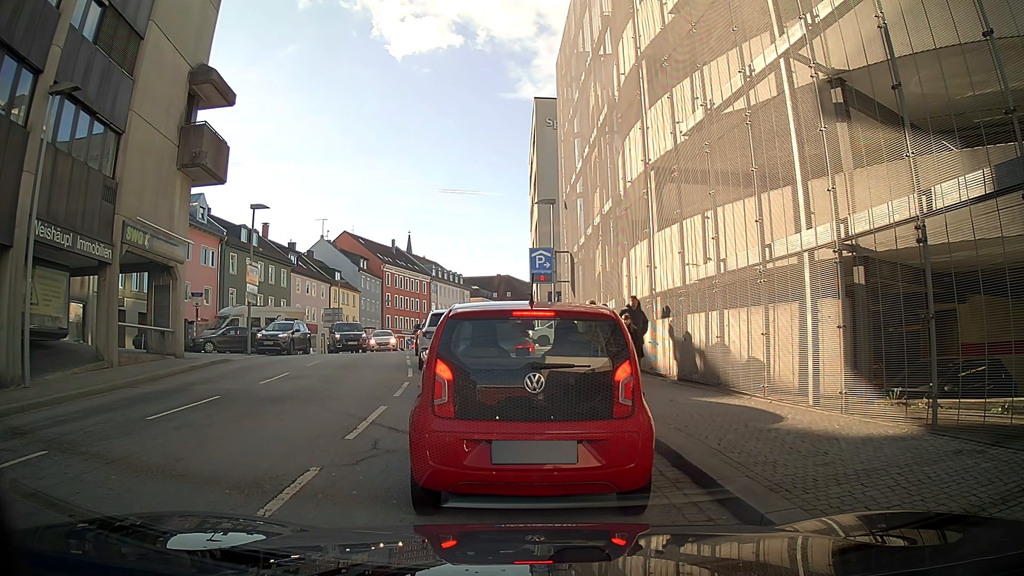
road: tertiary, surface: asphalt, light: Day
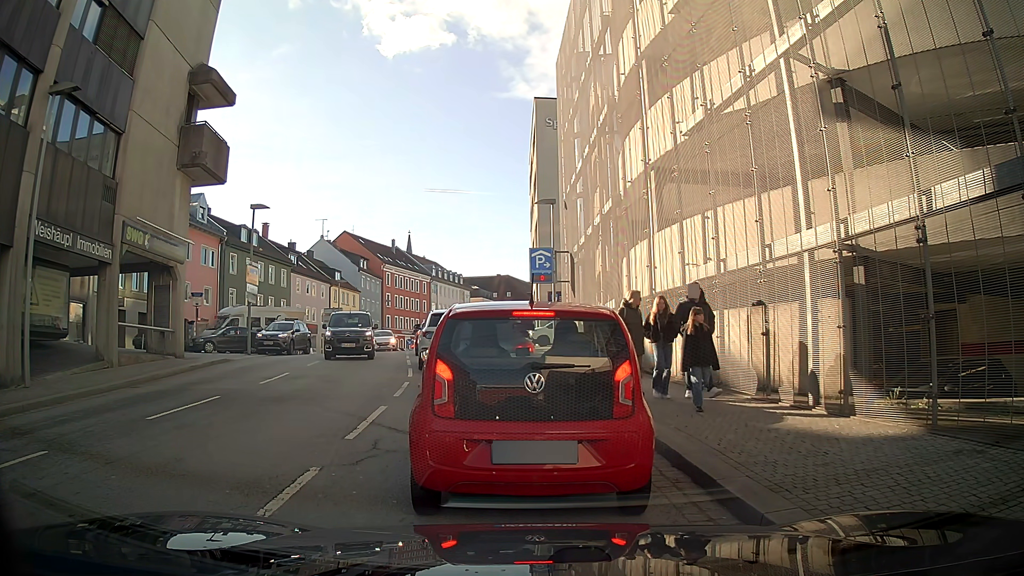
(0.0, 0.0) m; 0°
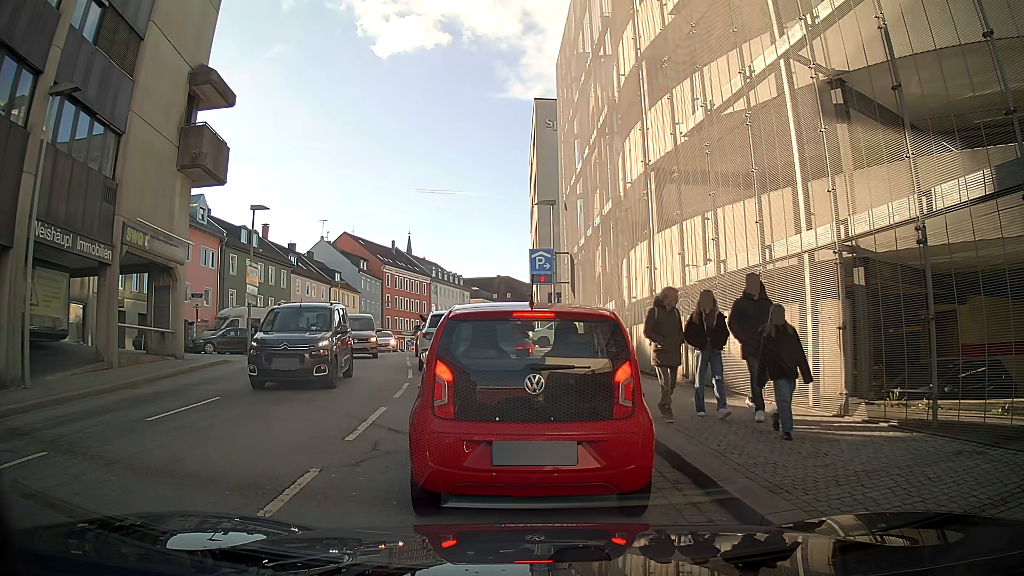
(0.0, 0.0) m; 0°
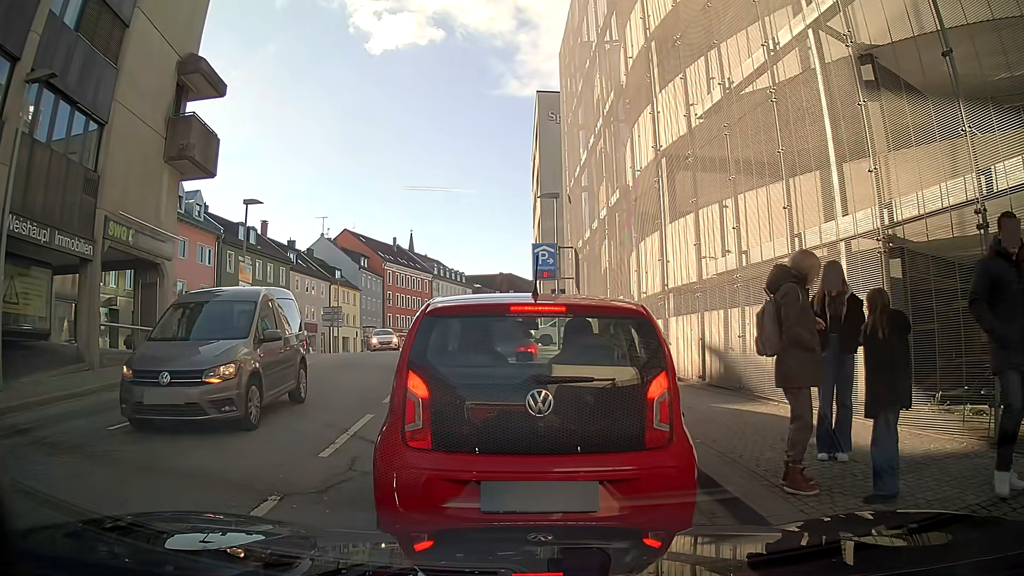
(0.0, +1.1) m; 0°
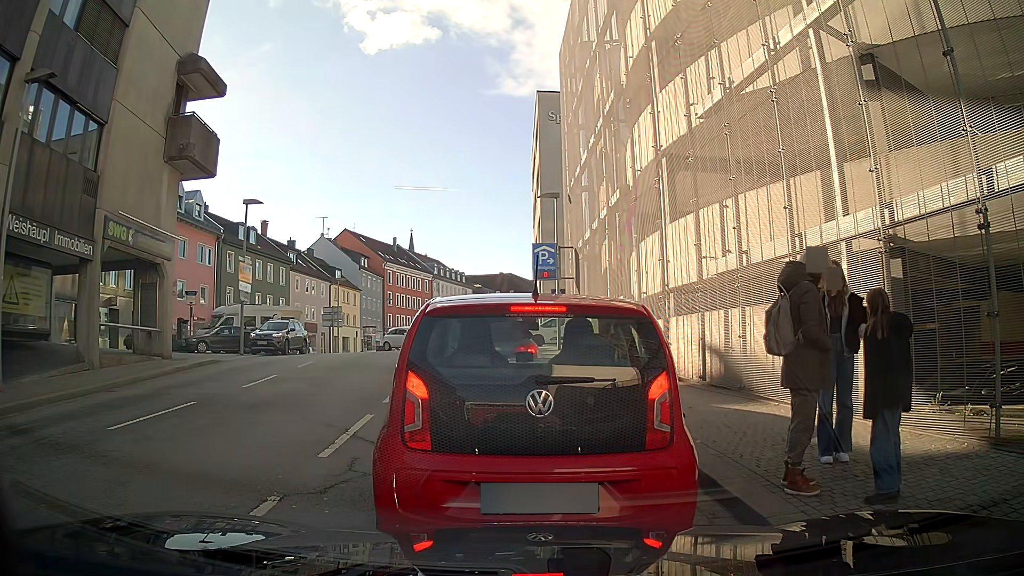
(0.0, +0.1) m; 0°
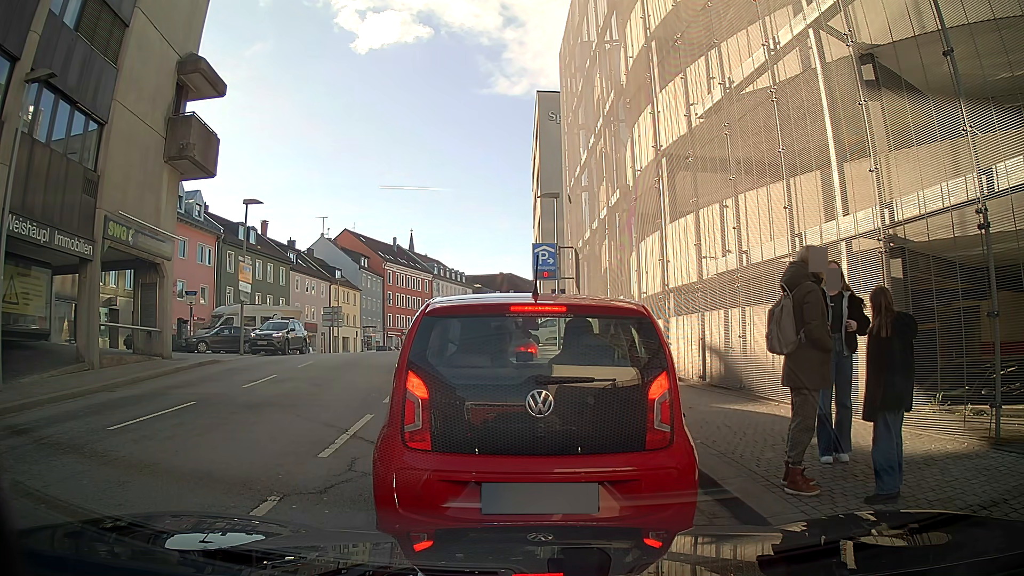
(0.0, 0.0) m; 0°
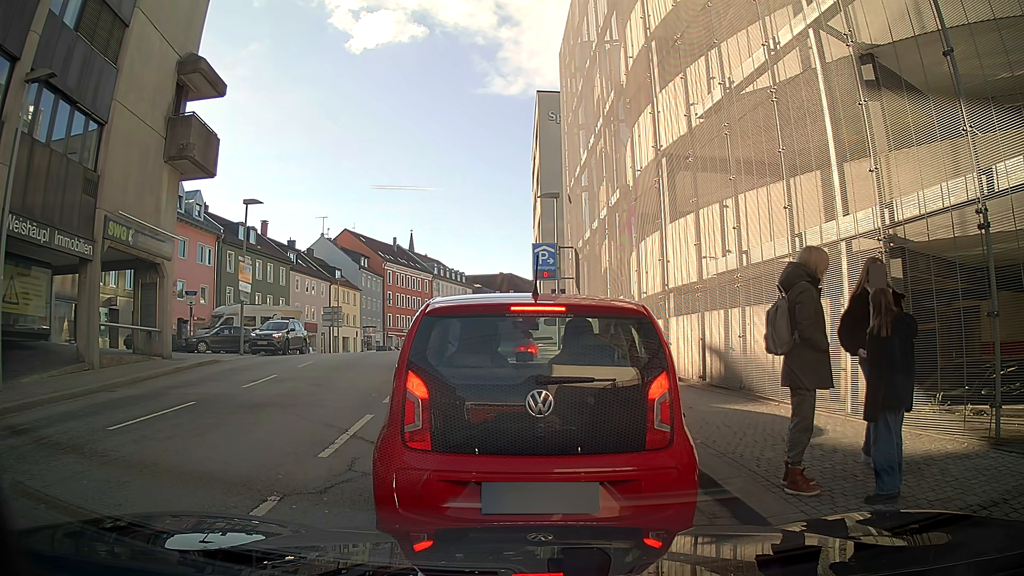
(0.0, 0.0) m; 0°
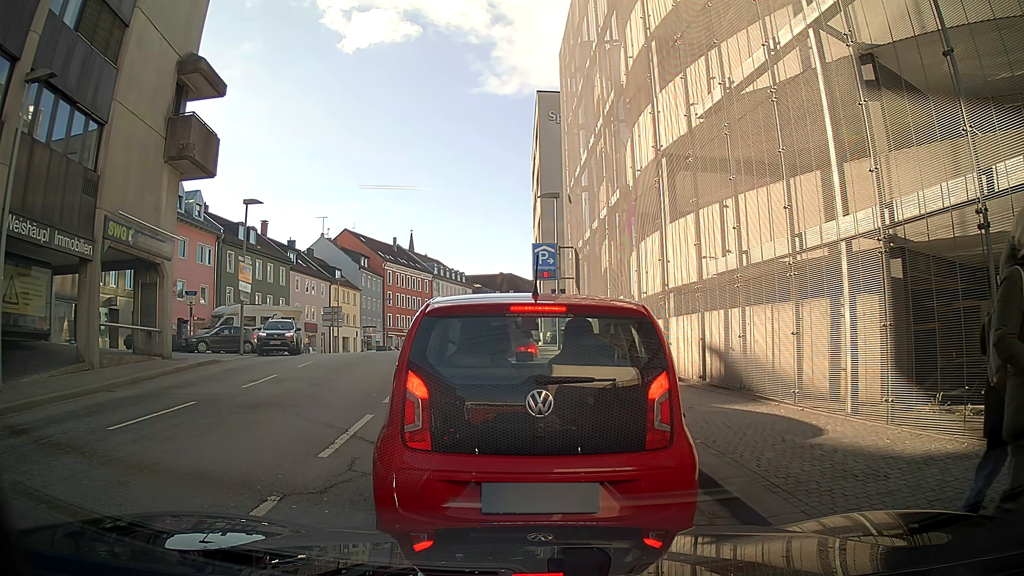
(0.0, 0.0) m; 0°
